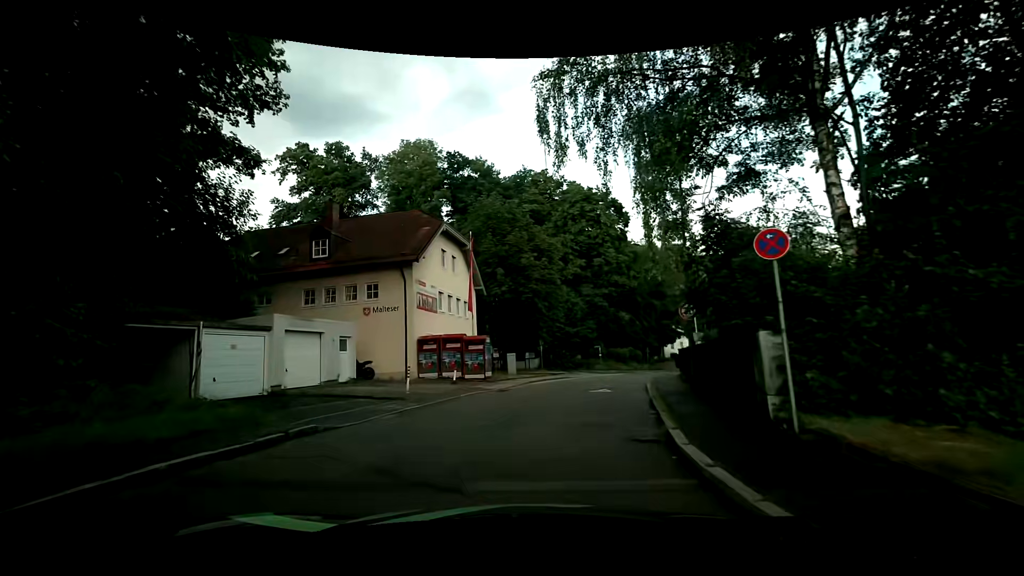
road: residential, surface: asphalt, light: Day
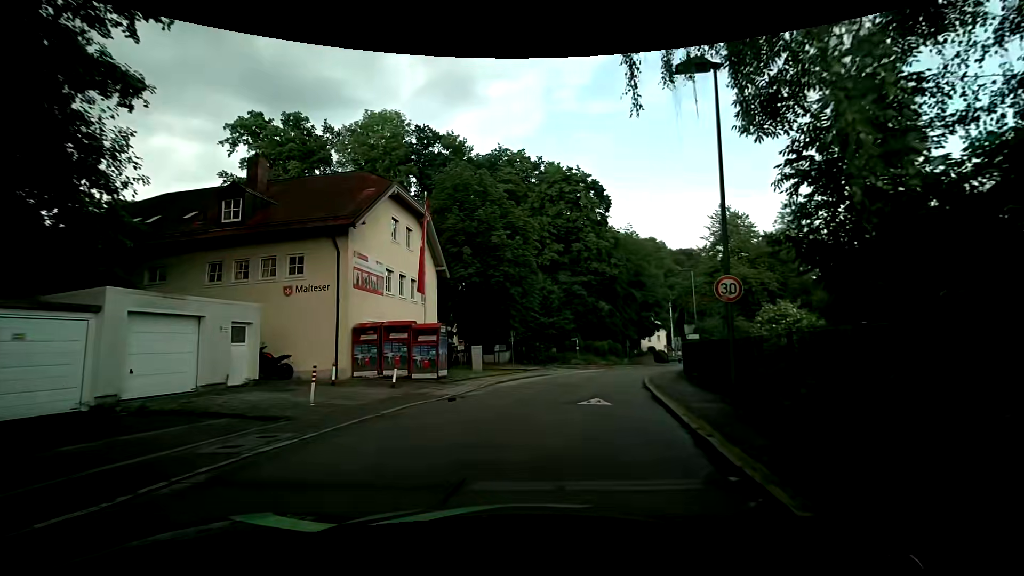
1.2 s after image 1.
(+0.1, +5.6) m; +3°
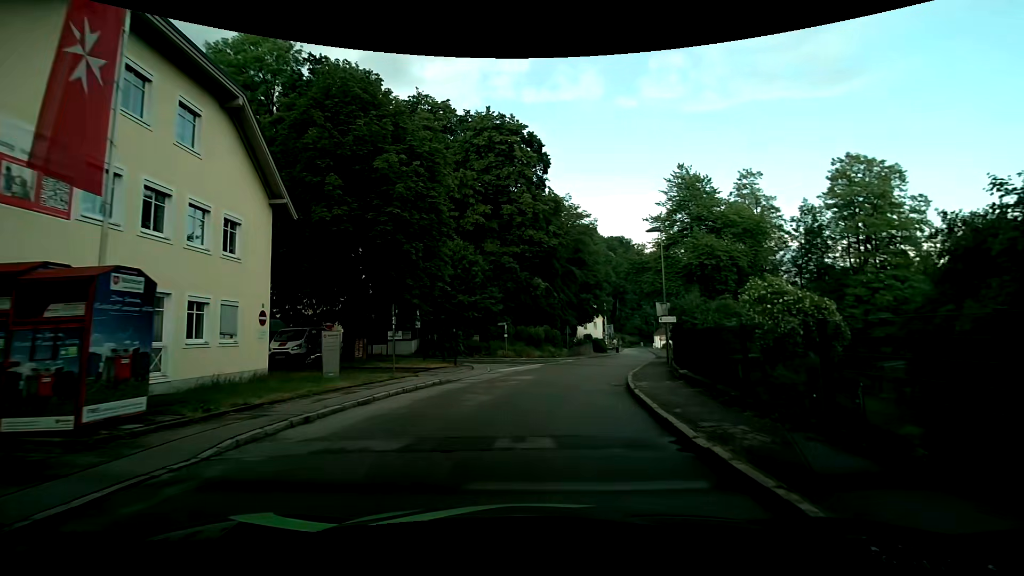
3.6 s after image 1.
(+0.9, +12.6) m; +10°
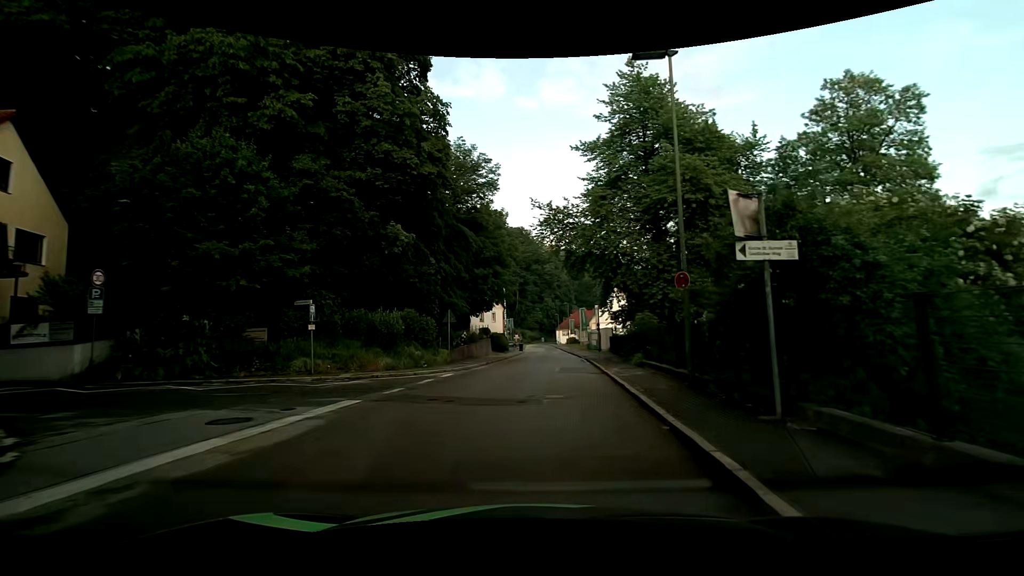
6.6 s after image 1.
(+1.0, +20.5) m; +9°
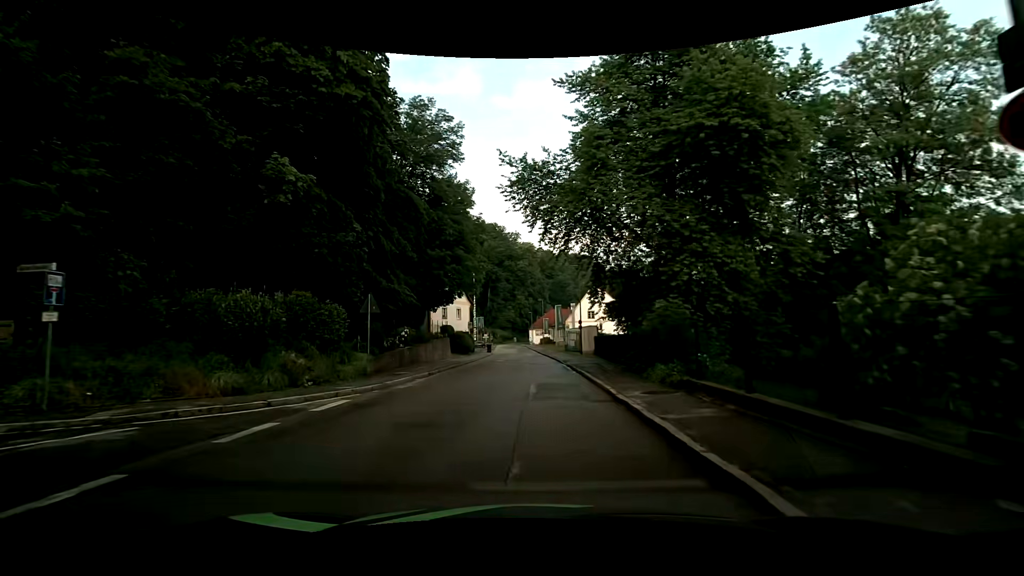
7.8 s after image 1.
(+0.3, +9.1) m; +3°
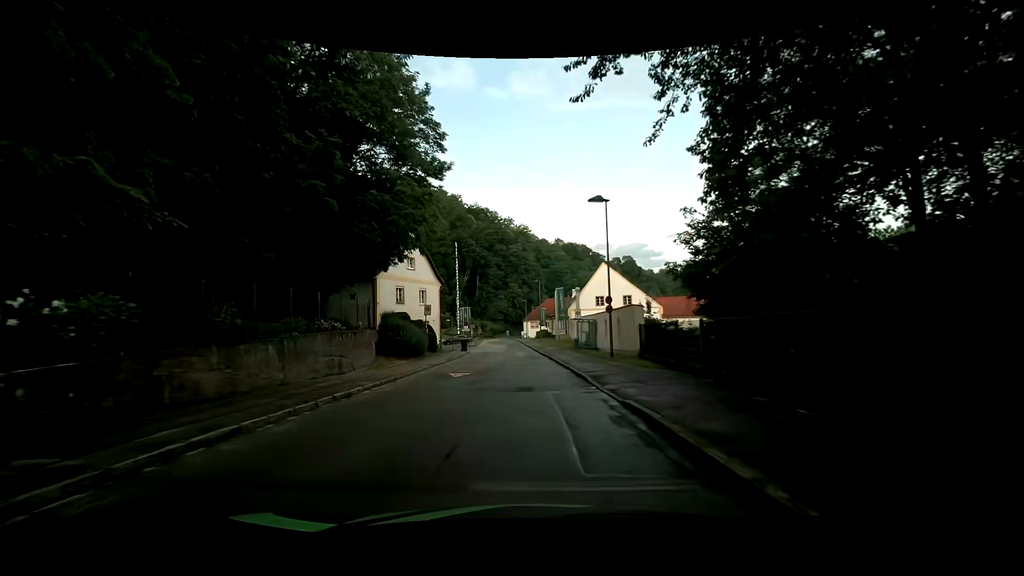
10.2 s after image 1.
(+0.3, +19.0) m; +1°
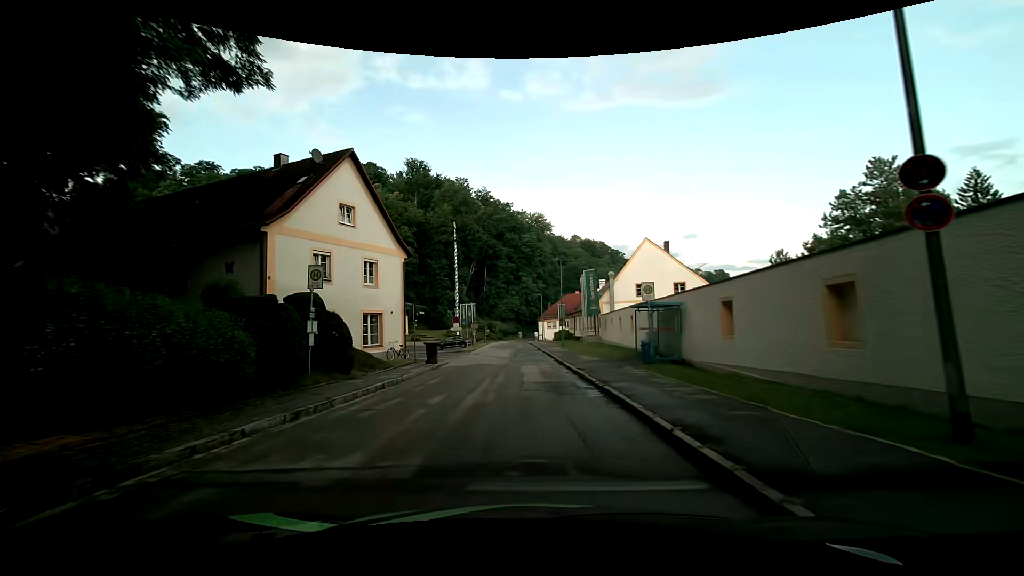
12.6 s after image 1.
(0.0, +19.2) m; -1°
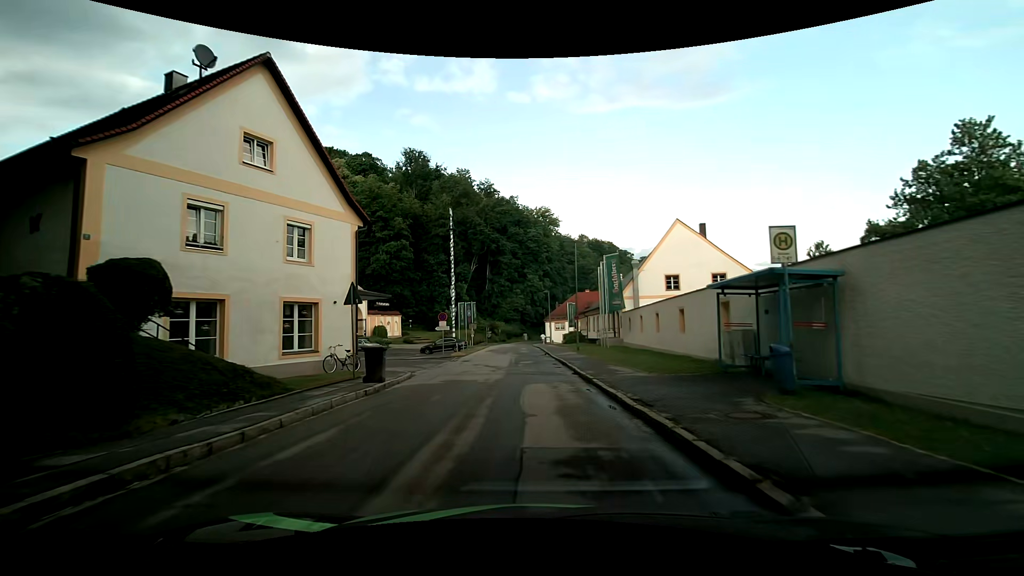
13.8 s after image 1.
(-0.1, +9.7) m; 0°
(0, +10) (0, +20) (-1, +30) (-1, +40) (-1, +50) (-2, +60) (-2, +70) (-3, +80) (-3, +90) (-2, +100) m
